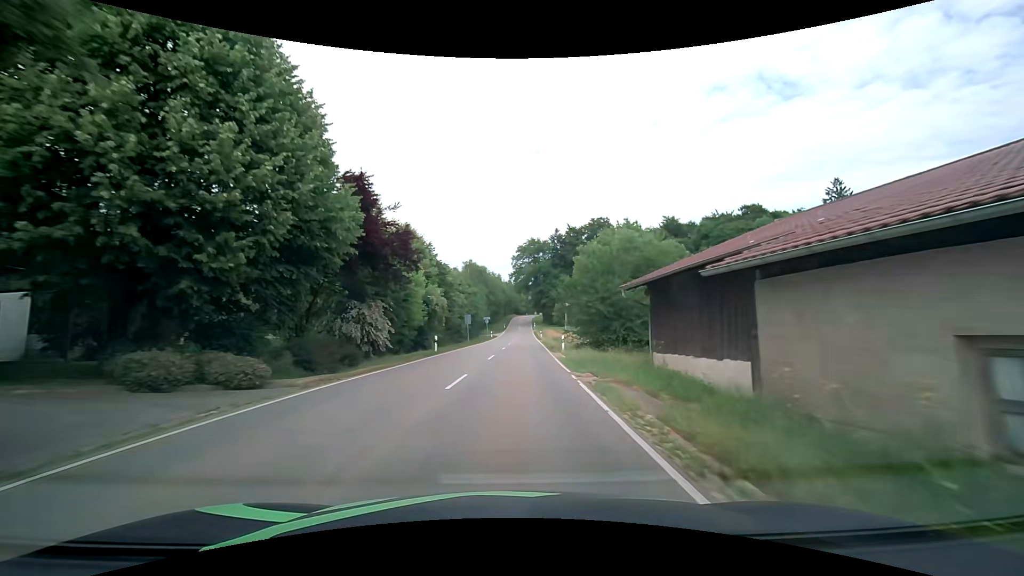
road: tertiary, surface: asphalt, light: Day
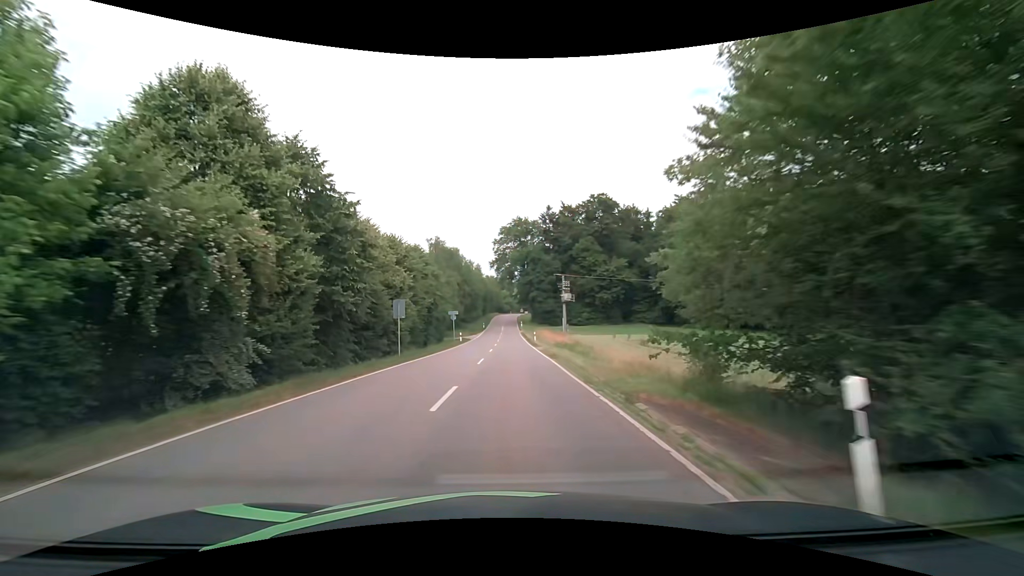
(+0.6, +27.1) m; +2°
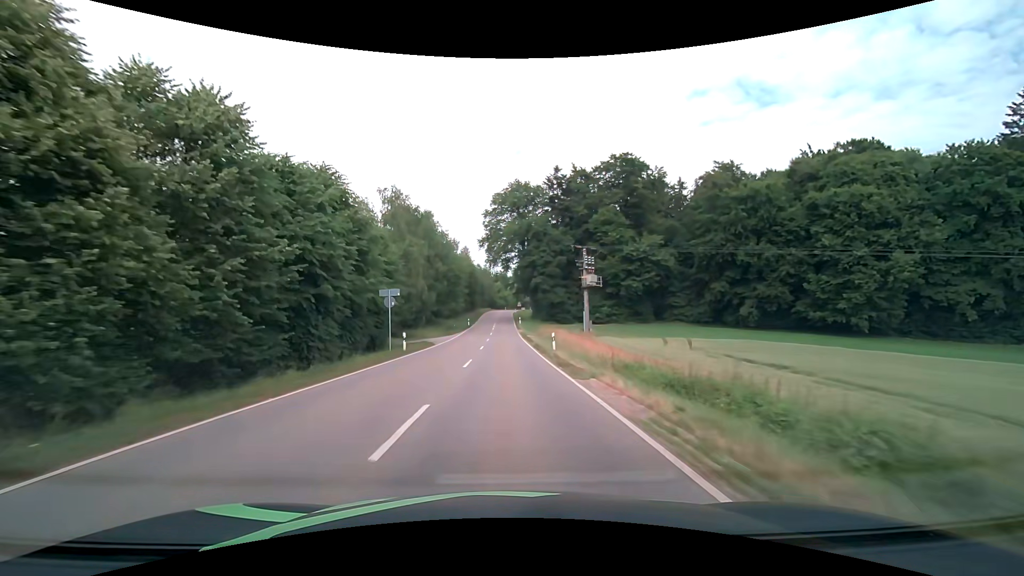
(+0.2, +27.2) m; +1°
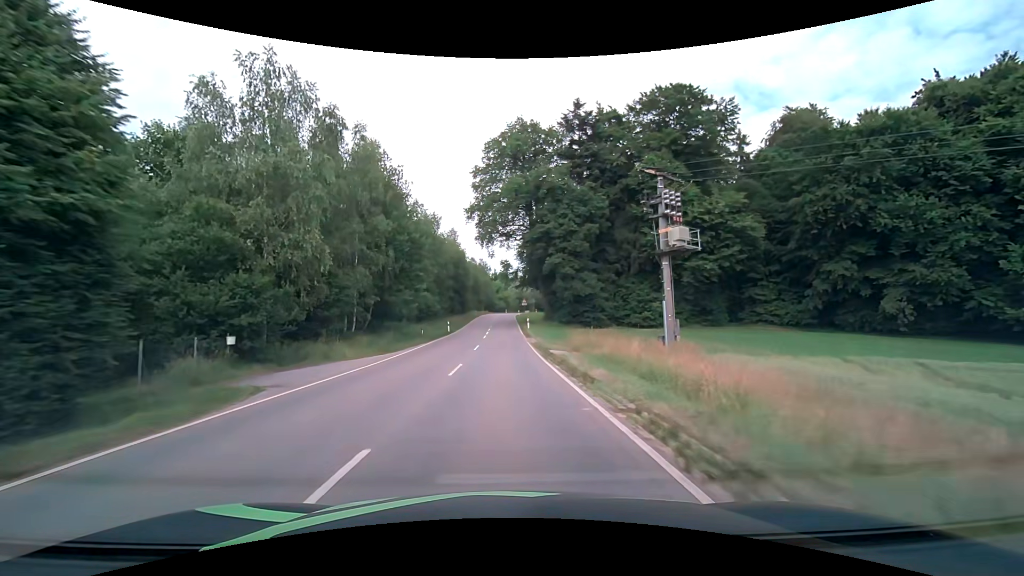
(0.0, +27.3) m; 0°
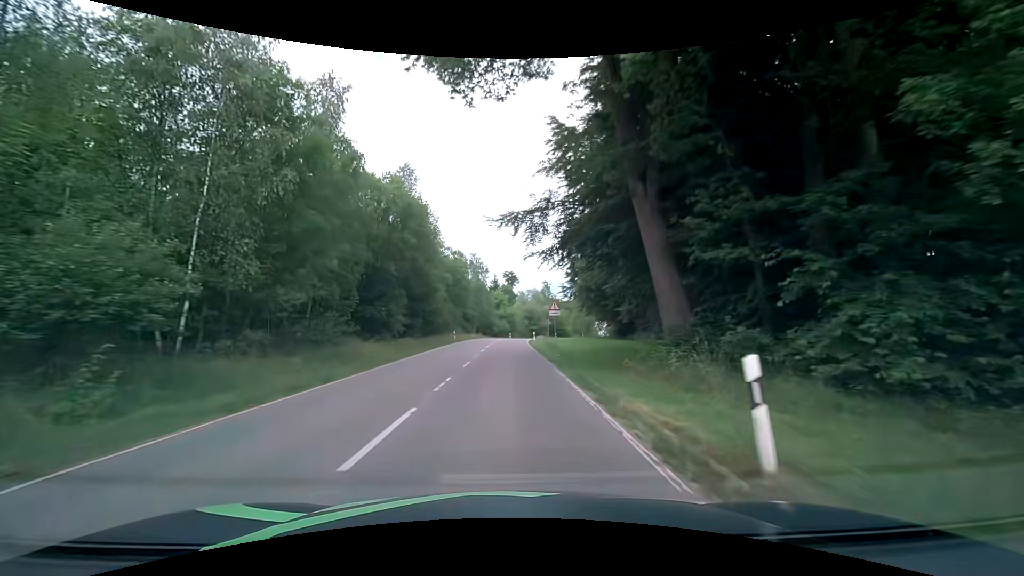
(-0.3, +44.9) m; -1°
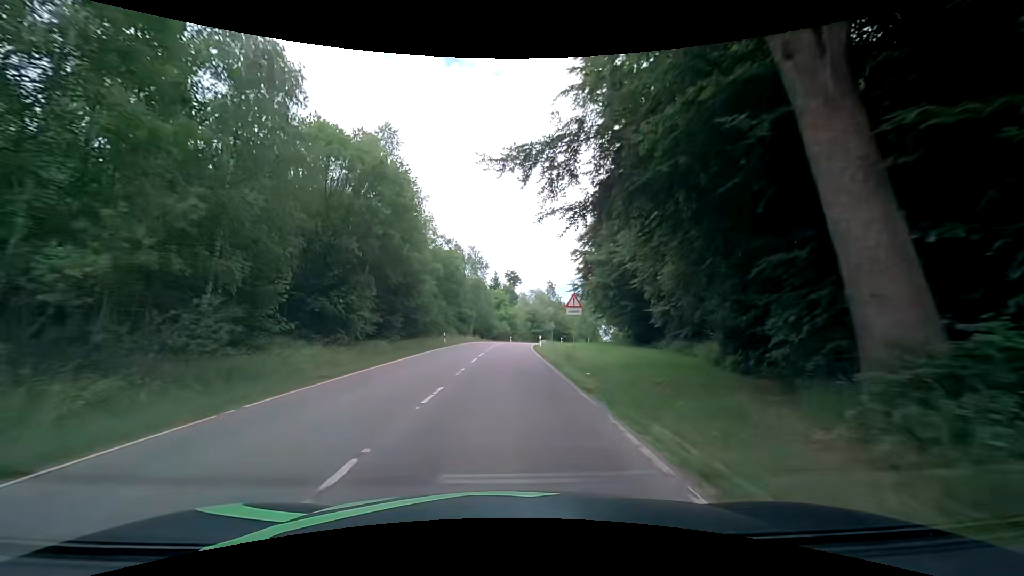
(-0.1, +8.9) m; -1°
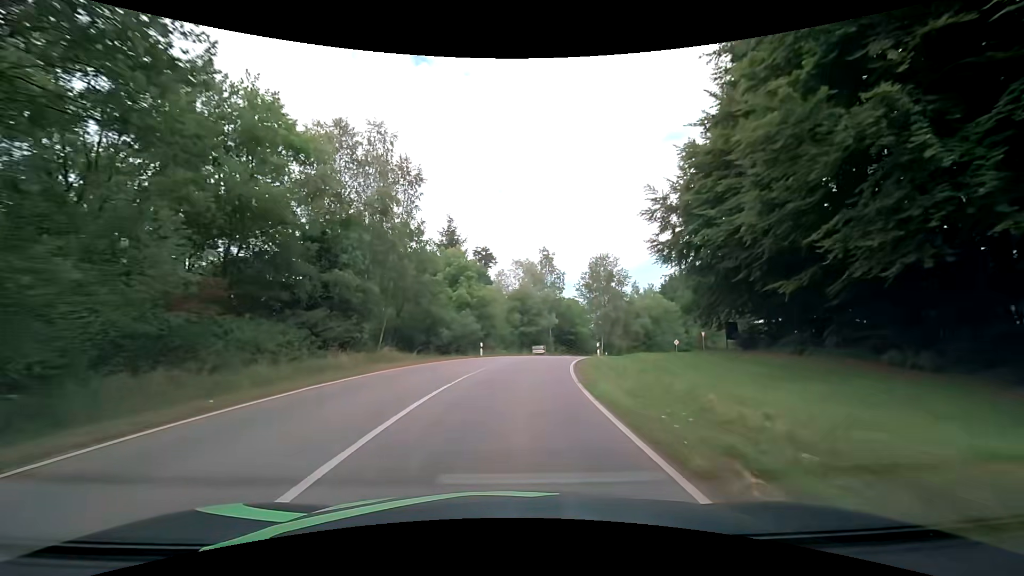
(+1.2, +44.7) m; +4°
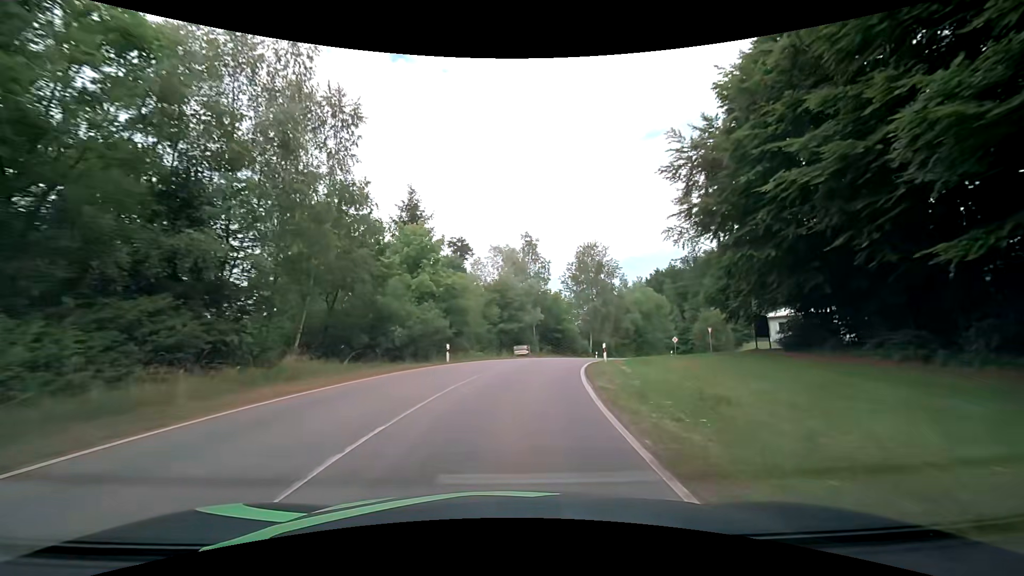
(+0.2, +9.0) m; +3°
(0, +10) (+1, +20) (+3, +30) (+5, +39) (+9, +49) (+13, +58) (+18, +67) (+23, +75) (+30, +83) (+36, +90) m
